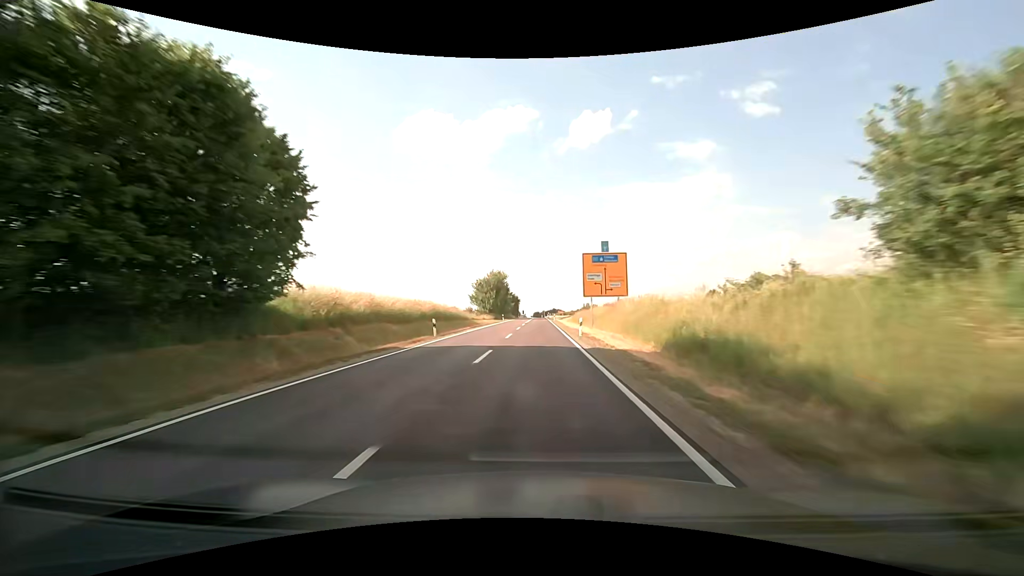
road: secondary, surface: asphalt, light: Day
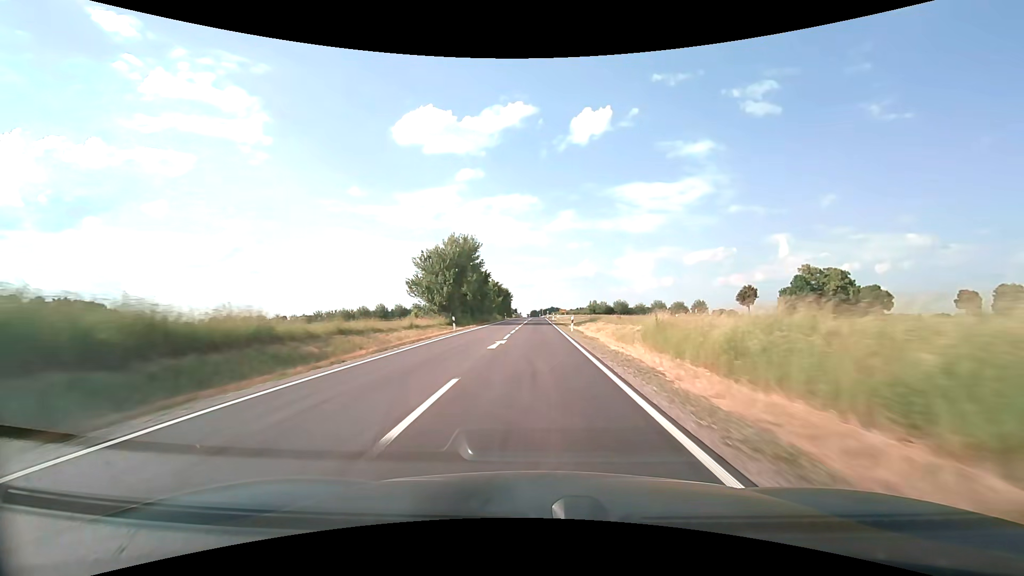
(-0.1, +43.5) m; 0°
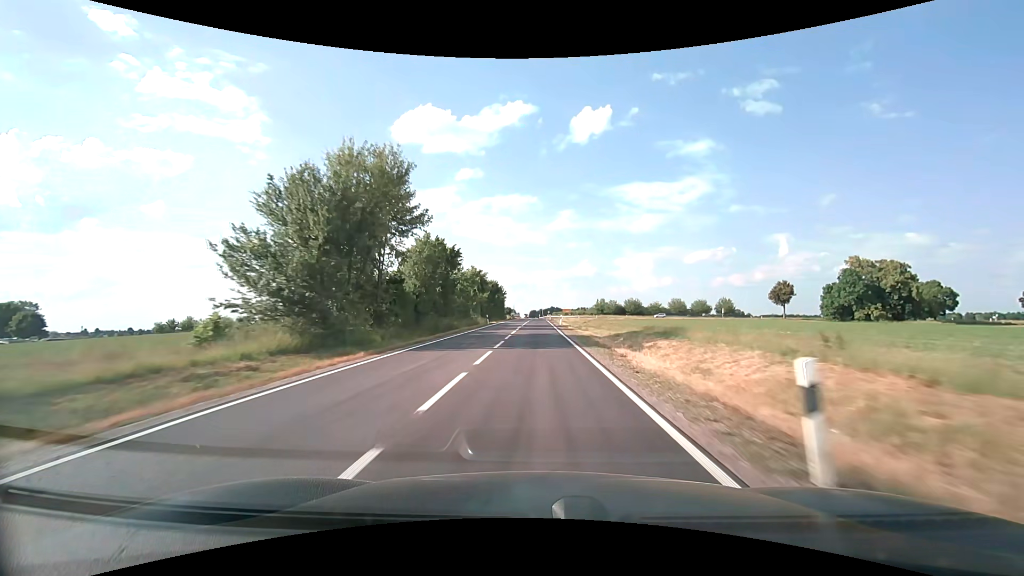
(0.0, +29.0) m; 0°
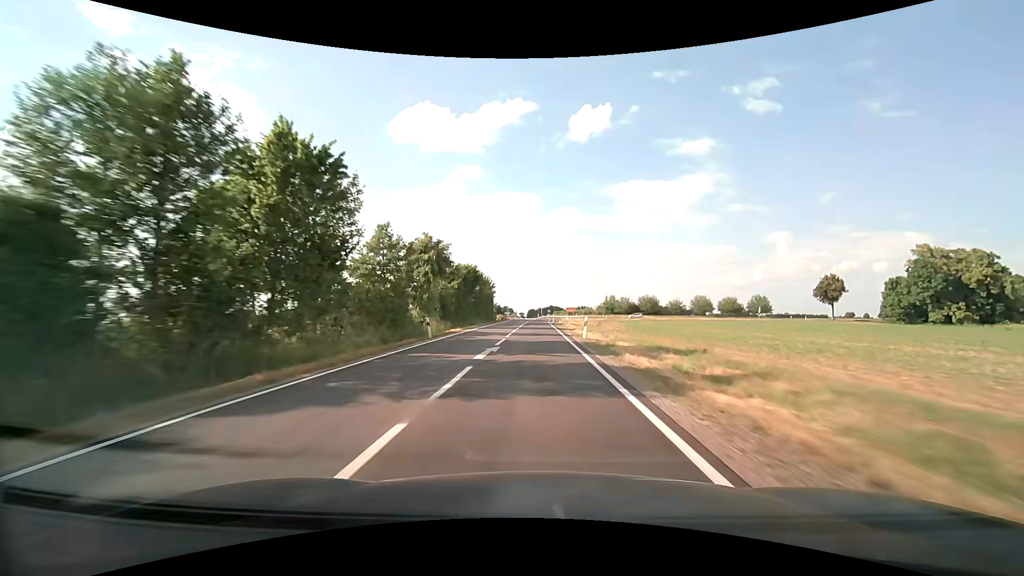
(0.0, +29.0) m; 0°
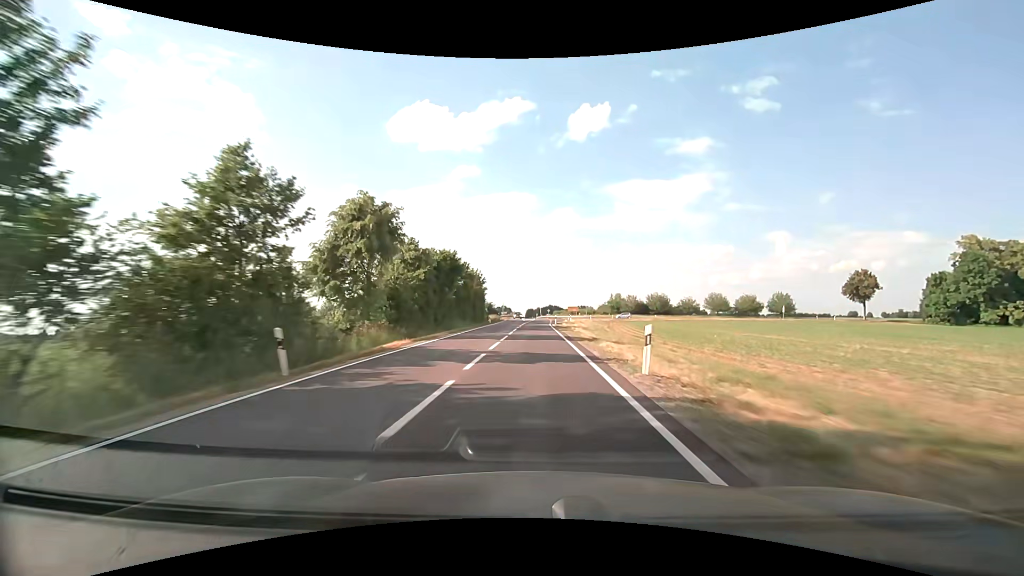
(0.0, +14.5) m; 0°
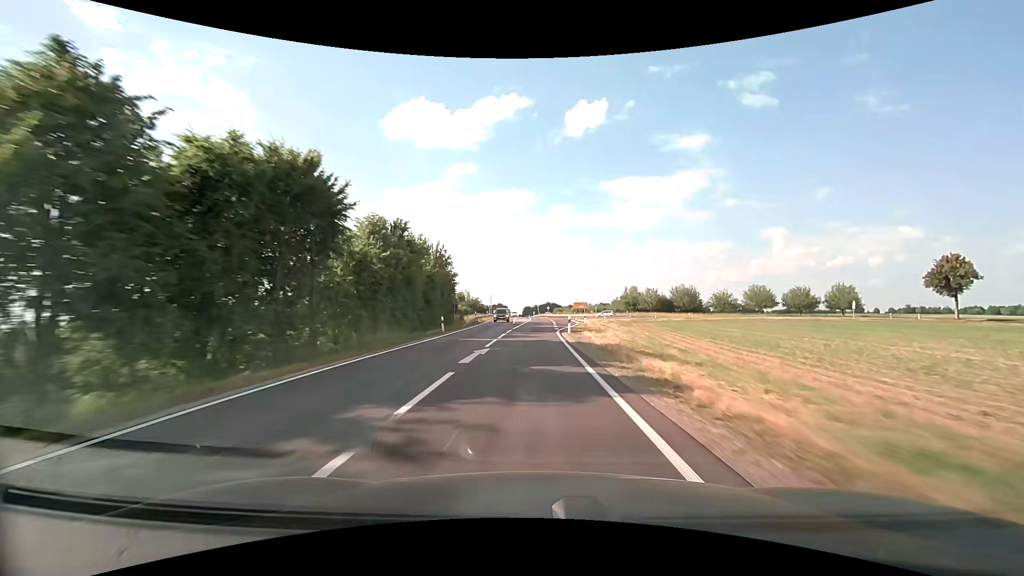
(+0.1, +29.0) m; 0°
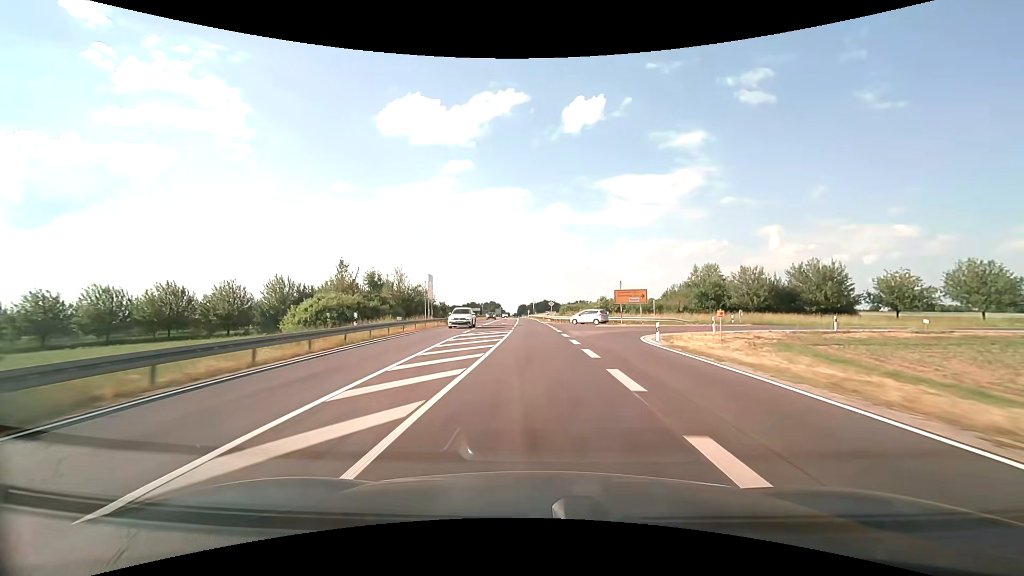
(+0.2, +57.3) m; 0°
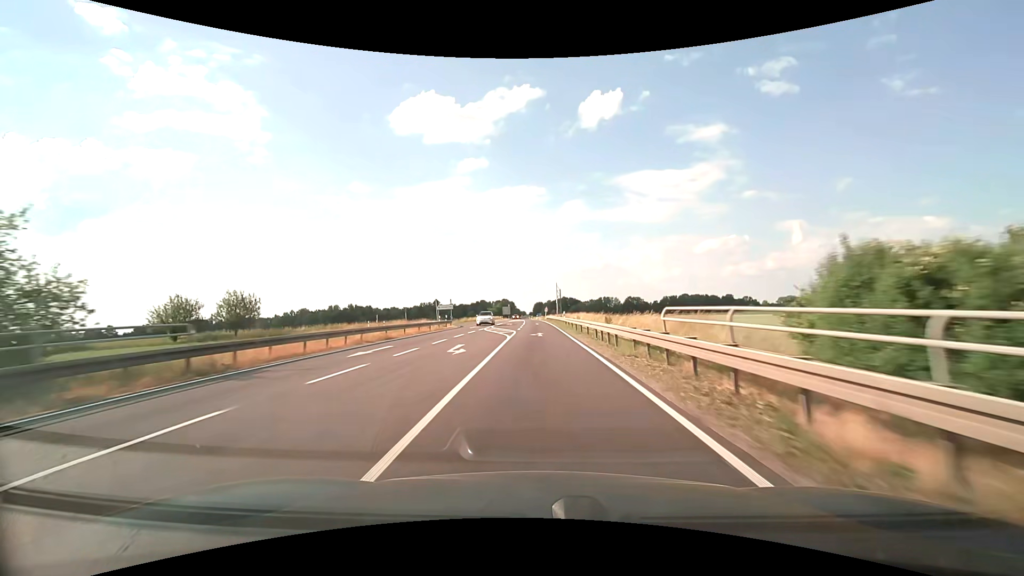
(-1.3, +69.6) m; -2°
(0, +10) (0, +20) (0, +30) (0, +40) (0, +50) (0, +60) (0, +70) (-1, +80) (-1, +90) (-1, +100) m
